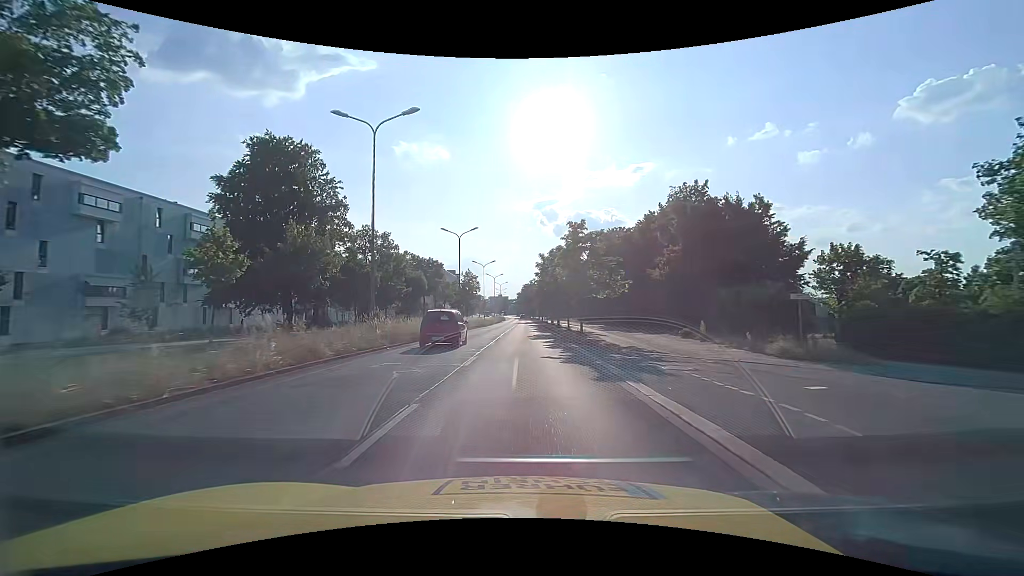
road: primary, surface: asphalt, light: Day
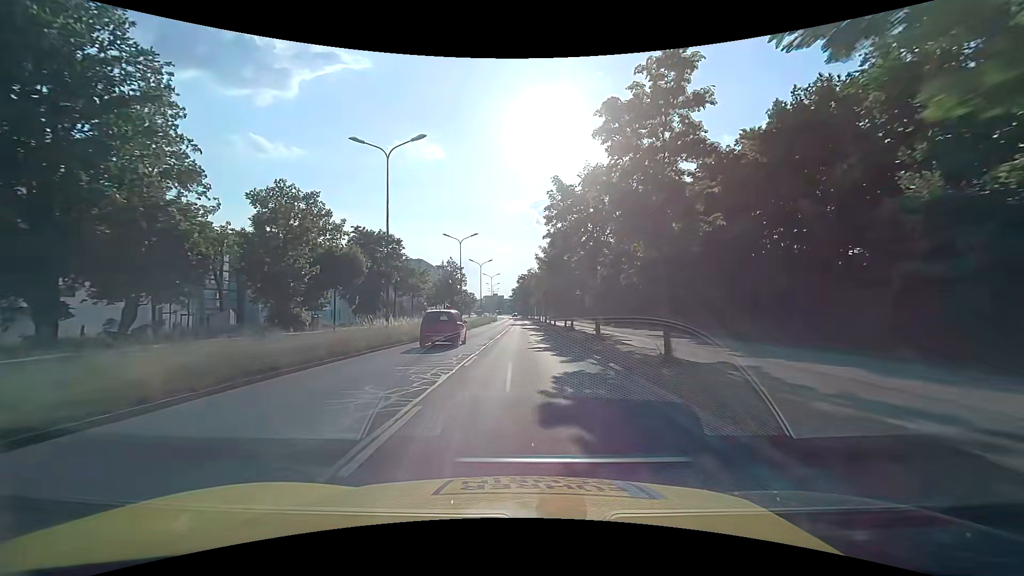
(0.0, +27.4) m; +1°
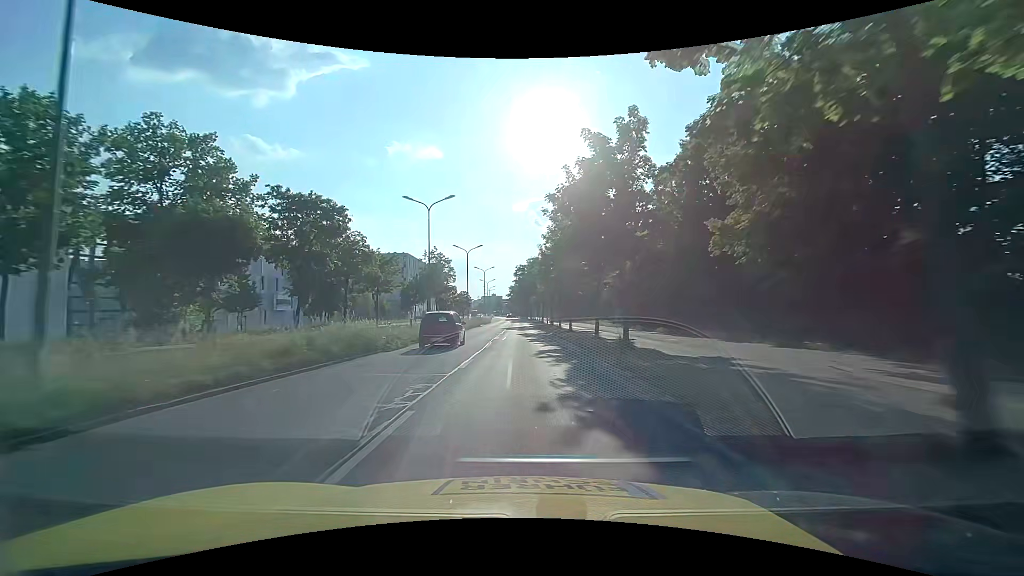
(-0.1, +18.4) m; 0°
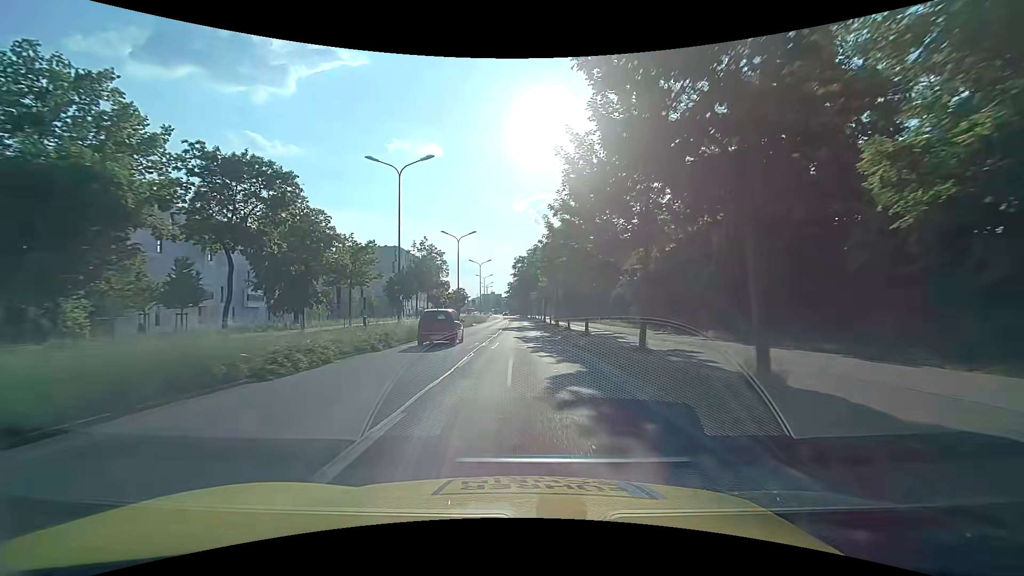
(0.0, +9.2) m; 0°
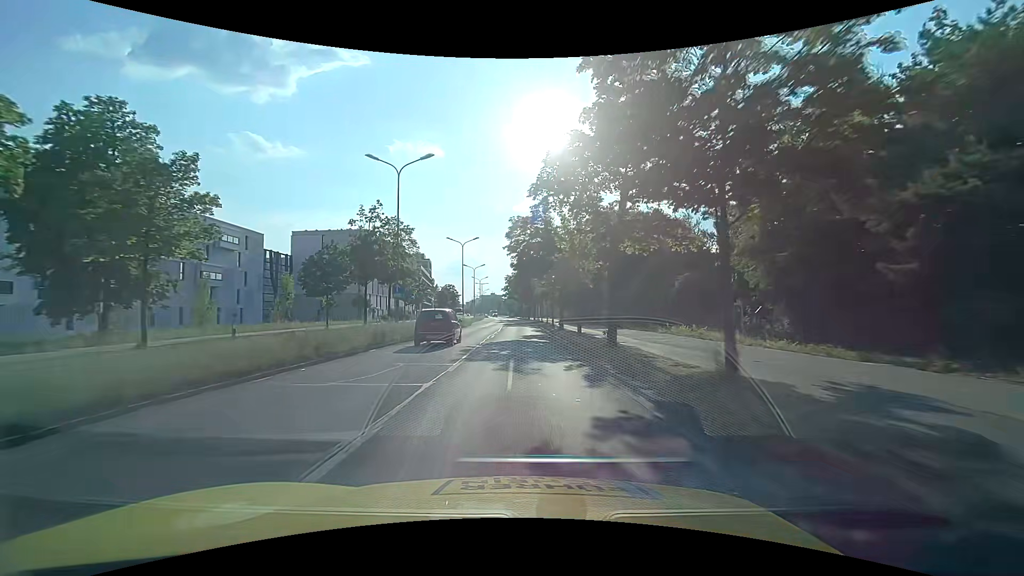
(0.0, +27.8) m; 0°
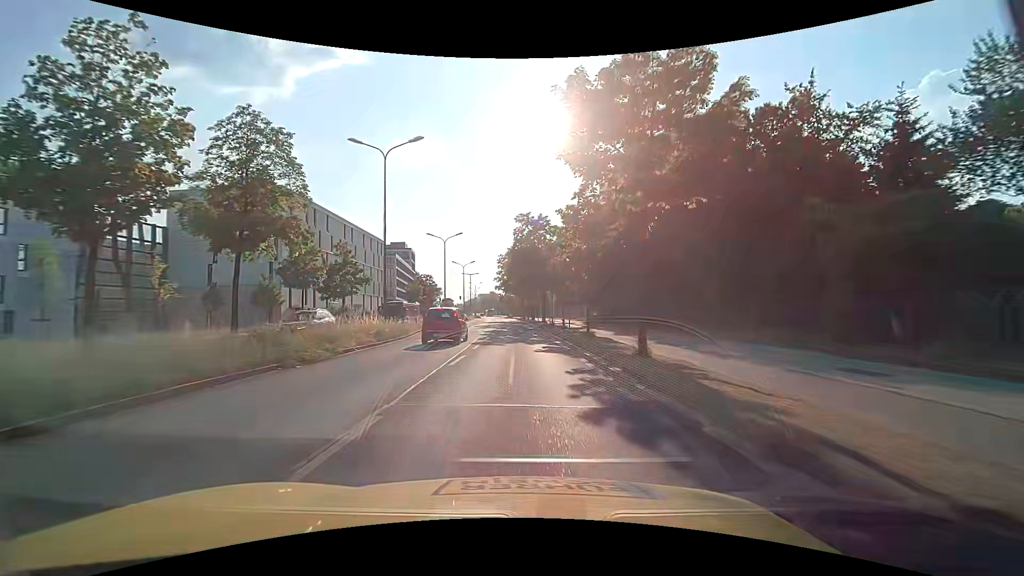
(-0.1, +35.7) m; 0°
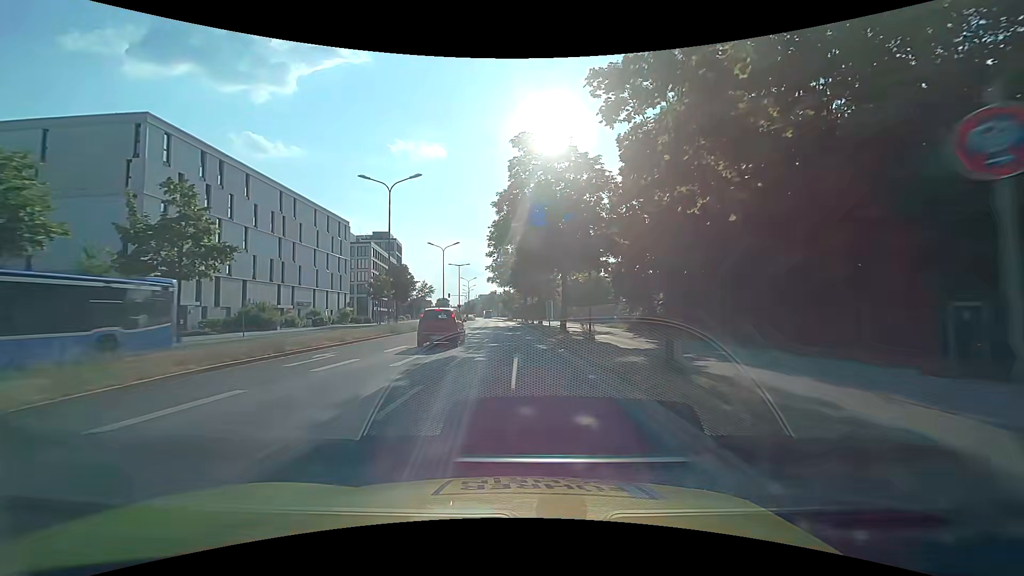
(+0.1, +24.4) m; 0°
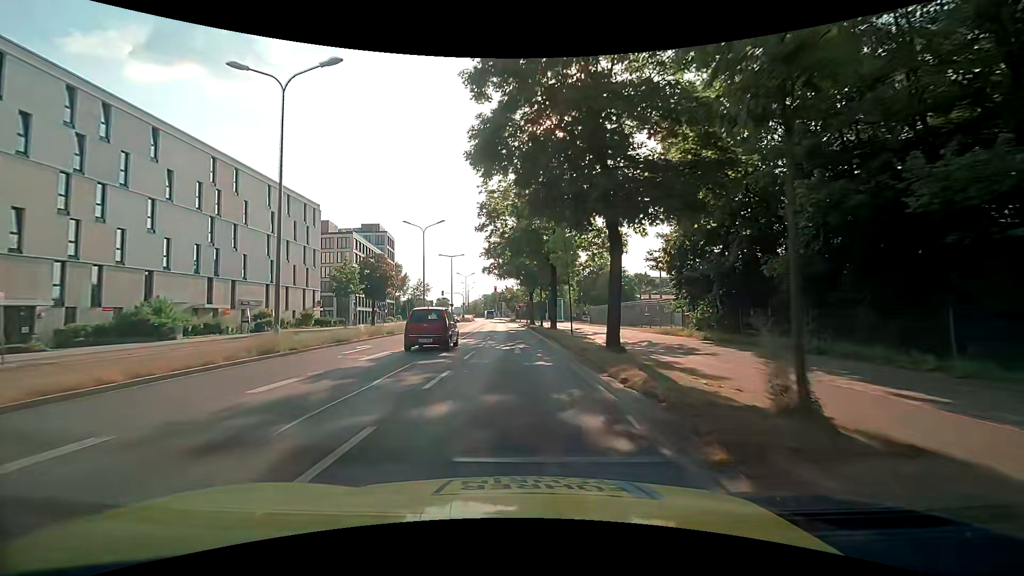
(-0.1, +15.1) m; -1°
(0, +10) (0, +20) (0, +30) (-1, +40) (-1, +50) (-2, +60) (-2, +70) (-3, +80) (-3, +90) (-4, +100) m
